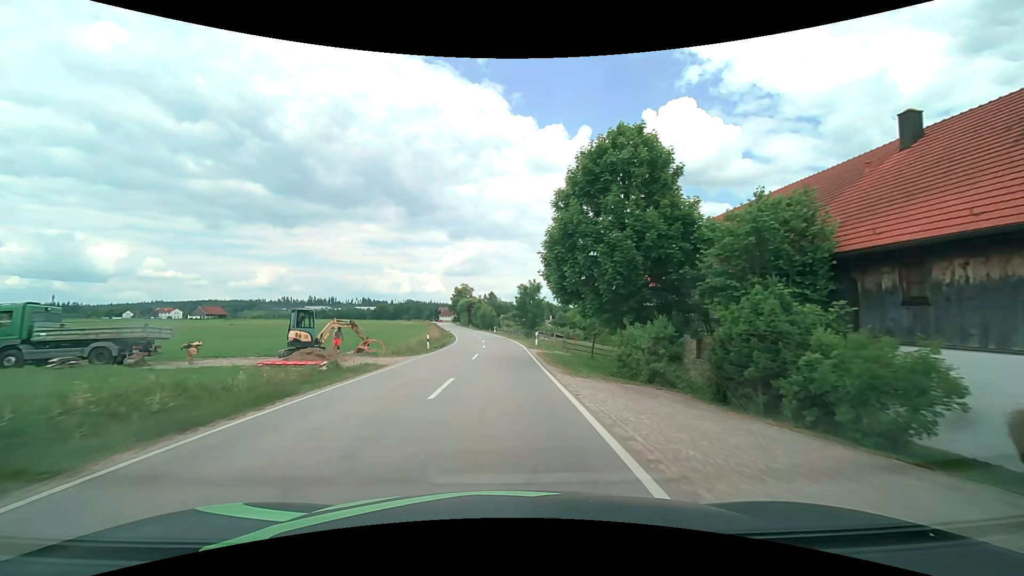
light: Day
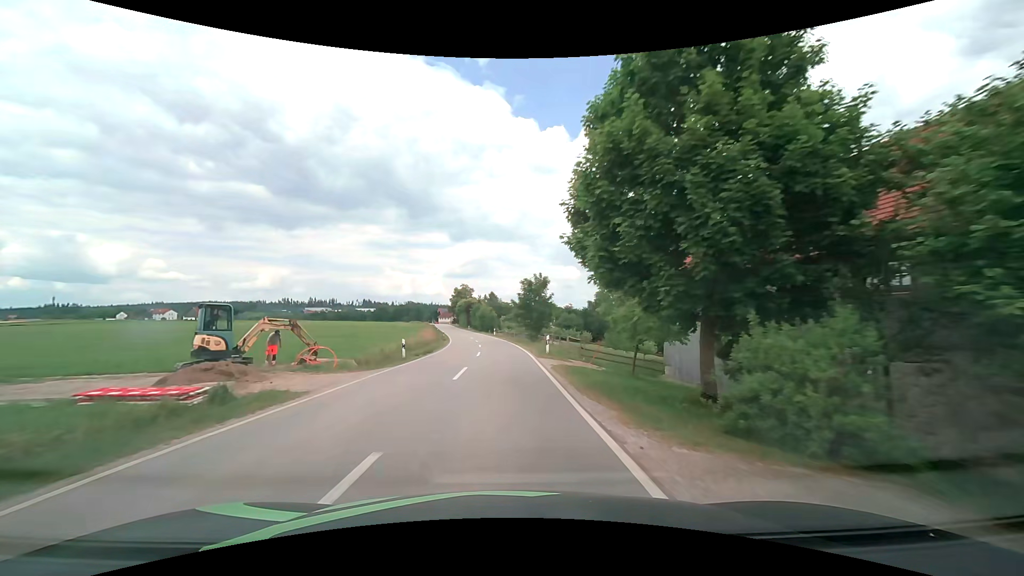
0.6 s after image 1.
(0.0, +8.1) m; -1°
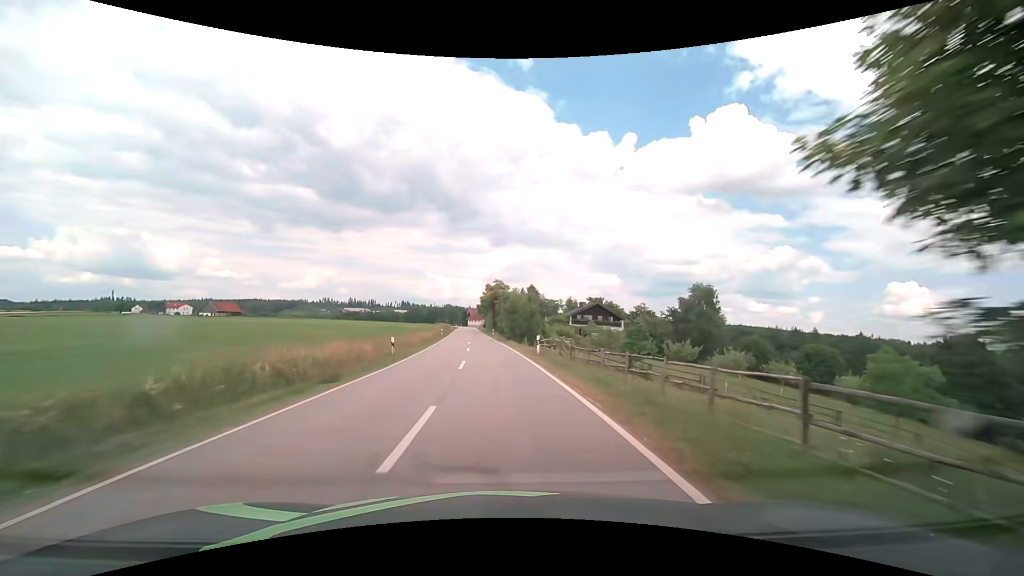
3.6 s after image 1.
(-1.1, +45.2) m; -4°
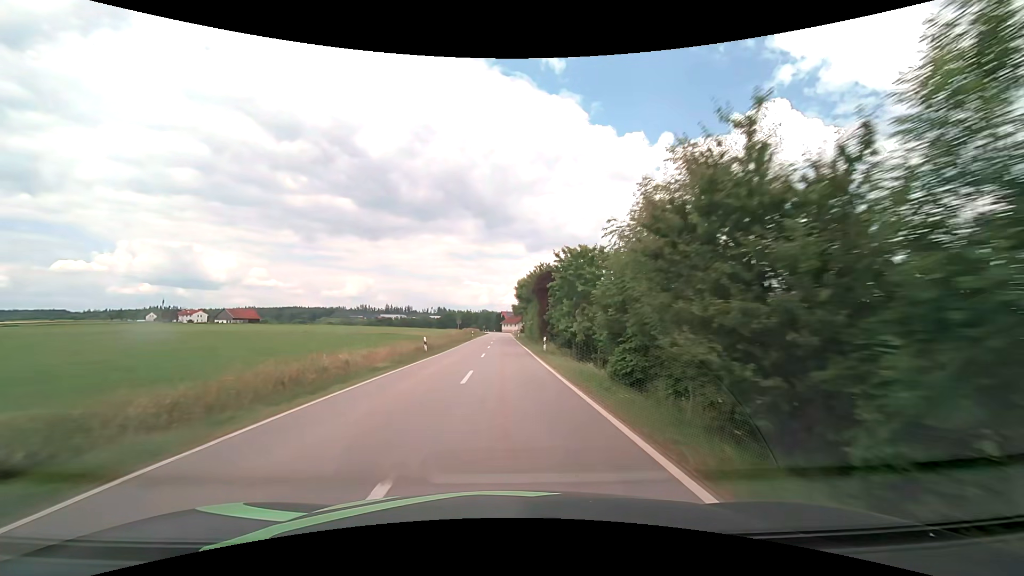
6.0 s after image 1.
(-1.8, +40.6) m; -4°
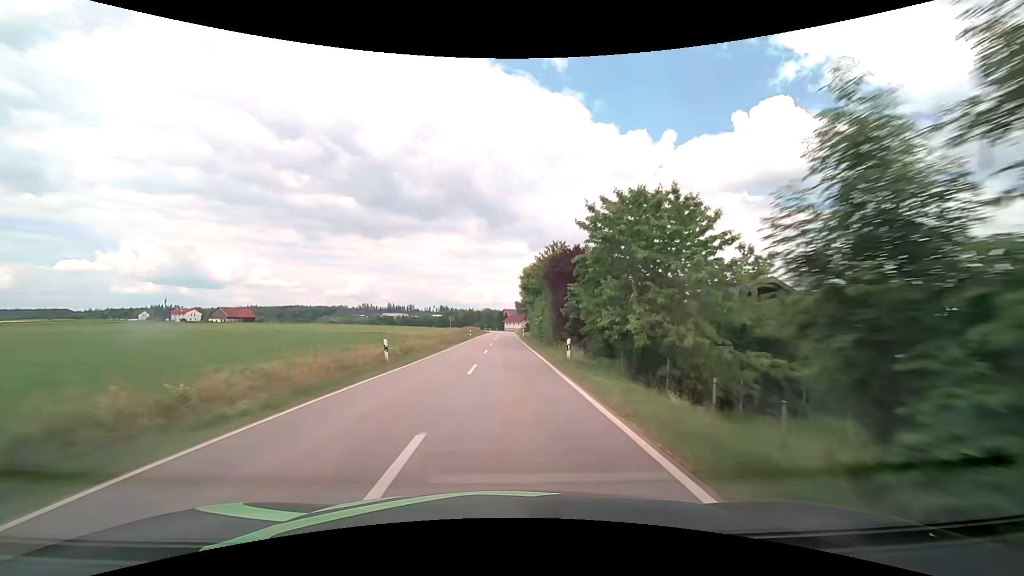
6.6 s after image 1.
(0.0, +10.4) m; 0°
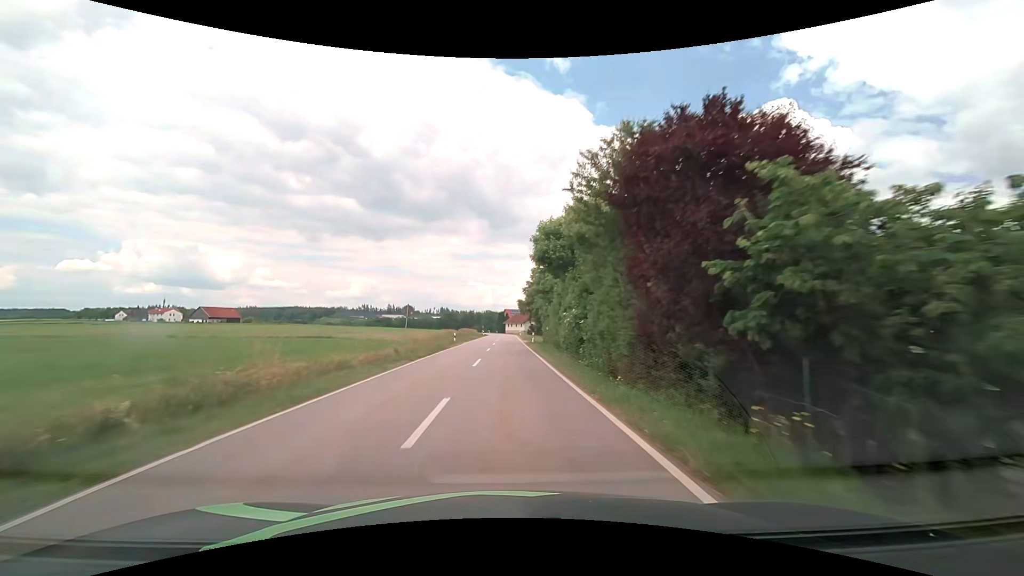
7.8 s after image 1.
(-0.1, +21.0) m; 0°
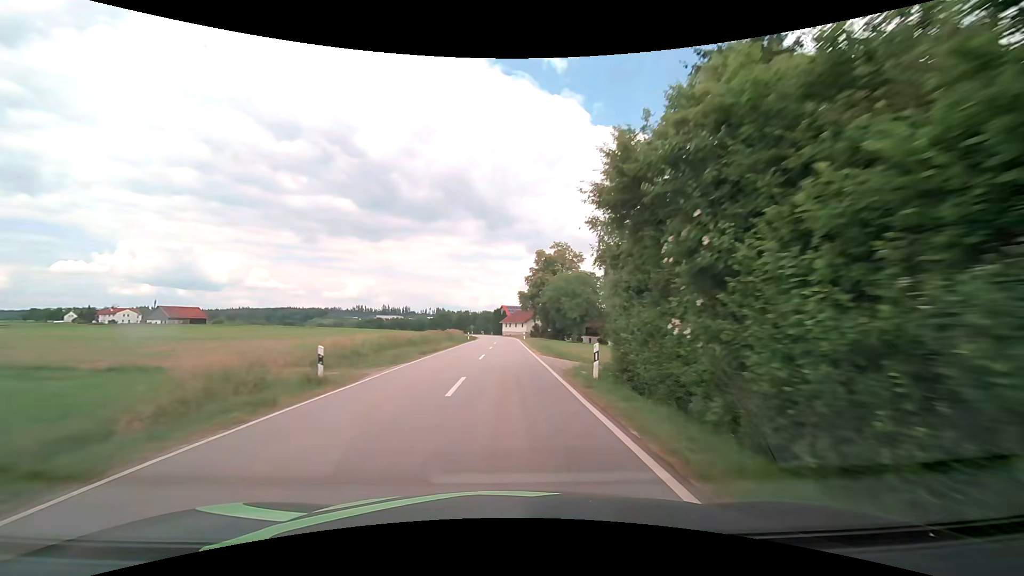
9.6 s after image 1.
(0.0, +31.9) m; +1°
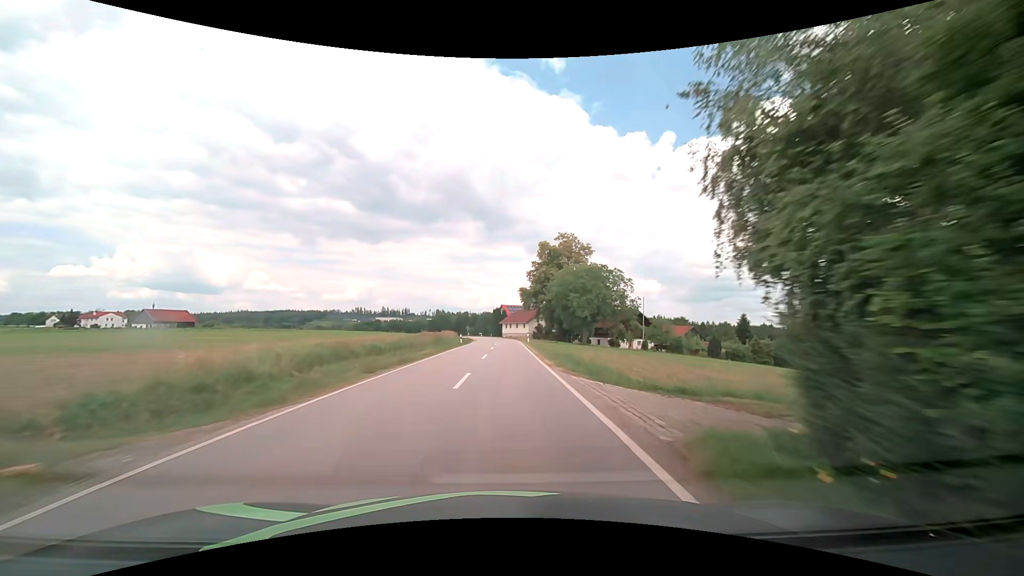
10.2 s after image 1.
(0.0, +10.7) m; 0°
(0, +10) (0, +20) (0, +30) (0, +40) (0, +50) (0, +60) (0, +70) (-1, +80) (-2, +90) (-3, +100) m
